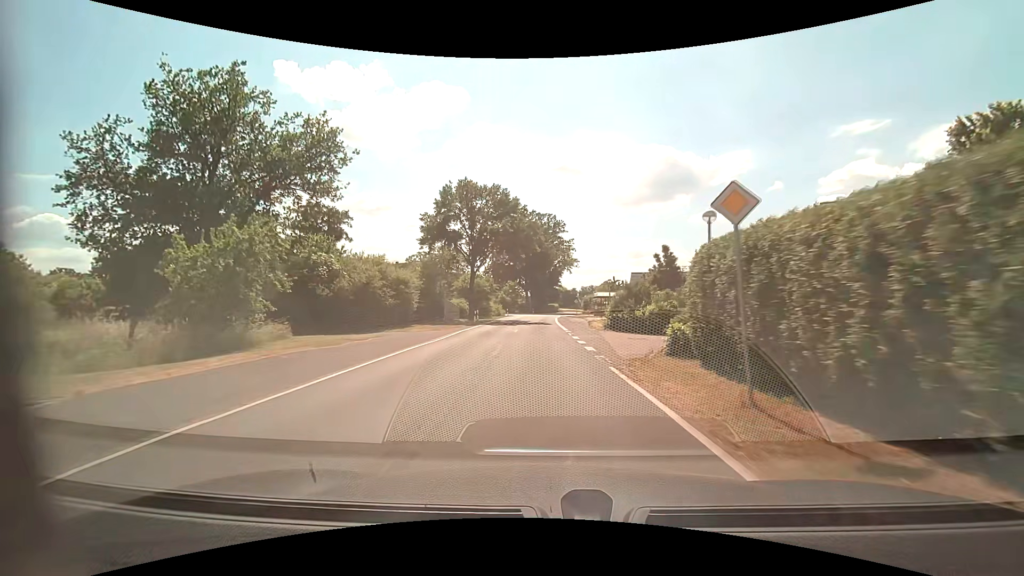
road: tertiary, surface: asphalt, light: Day
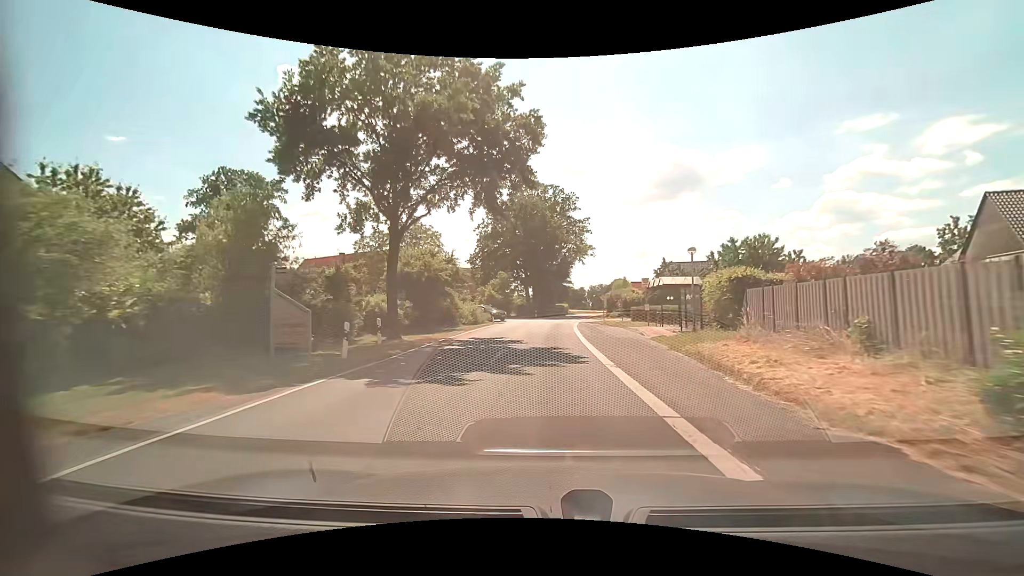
(-0.2, +27.0) m; 0°
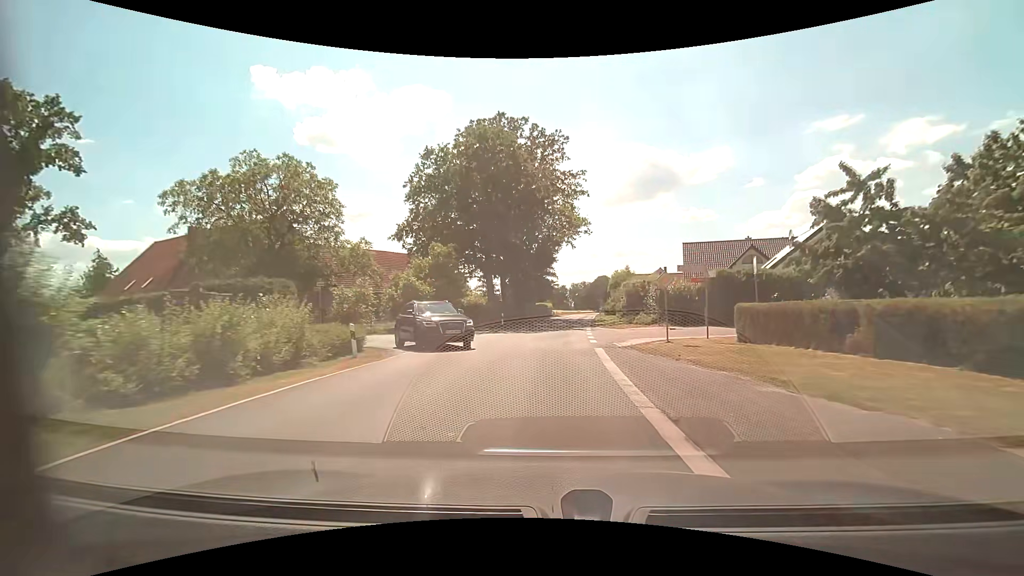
(+0.4, +28.8) m; +2°
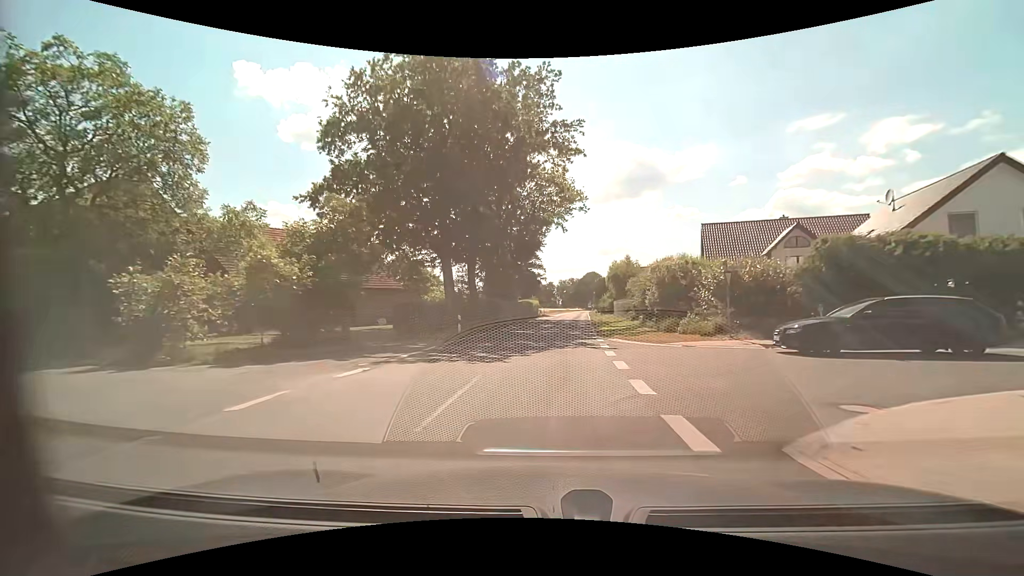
(+0.3, +14.6) m; +2°
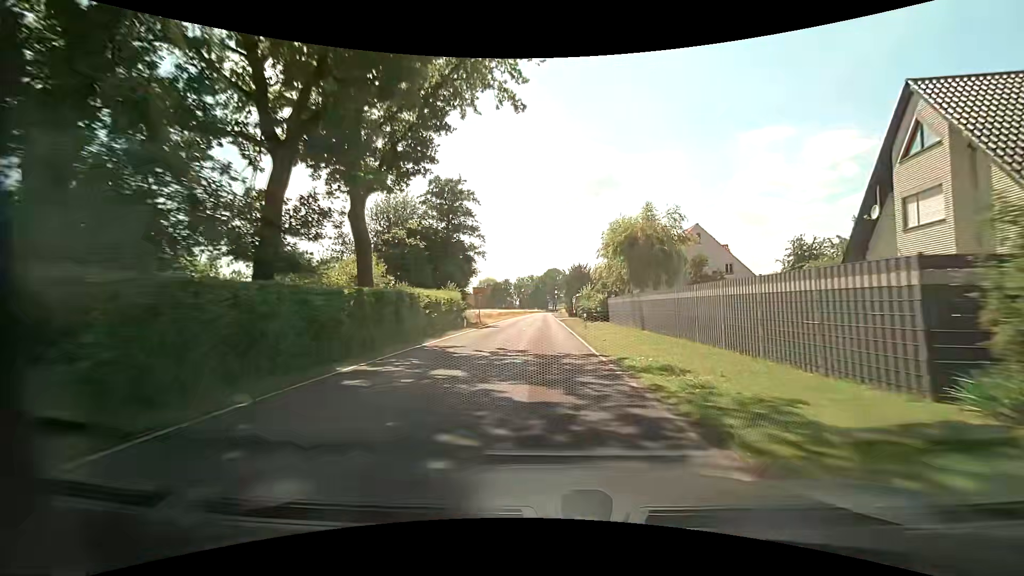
(+1.5, +37.6) m; +4°
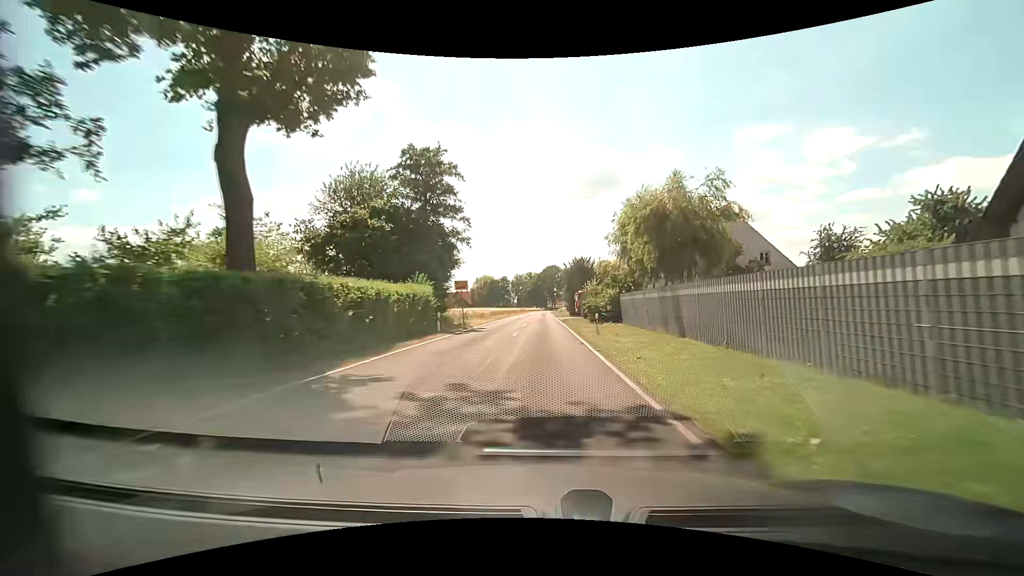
(+0.1, +7.7) m; 0°
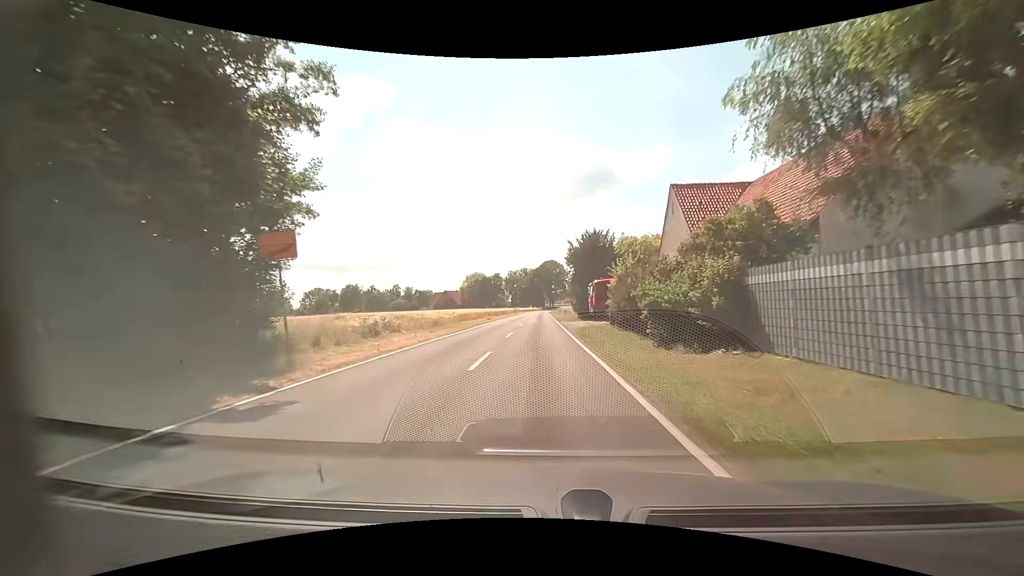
(0.0, +22.8) m; +1°
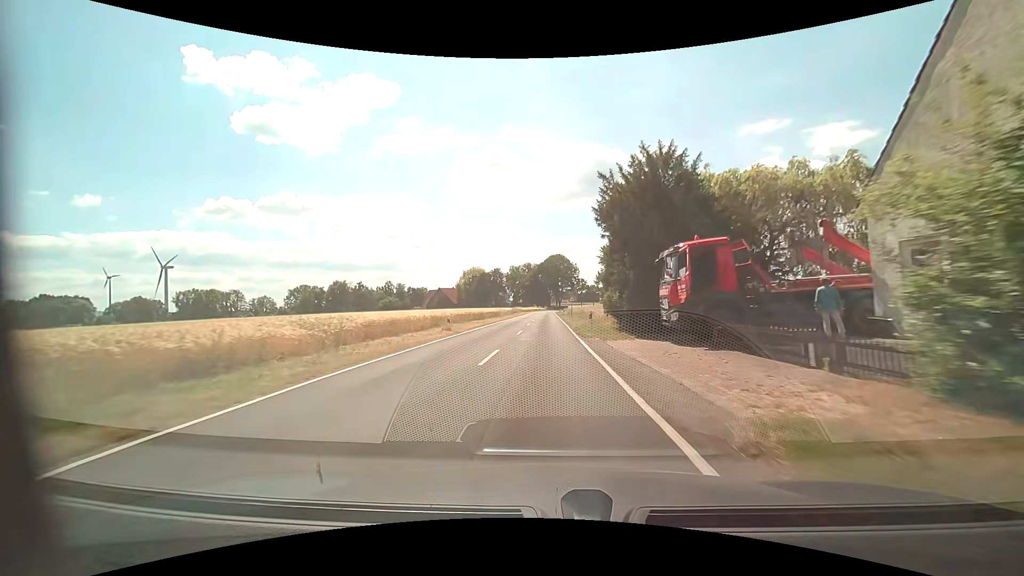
(-0.5, +23.8) m; -2°
(0, +10) (0, +20) (0, +30) (0, +40) (0, +50) (0, +60) (0, +70) (0, +80) (+1, +90) (+1, +100) m
